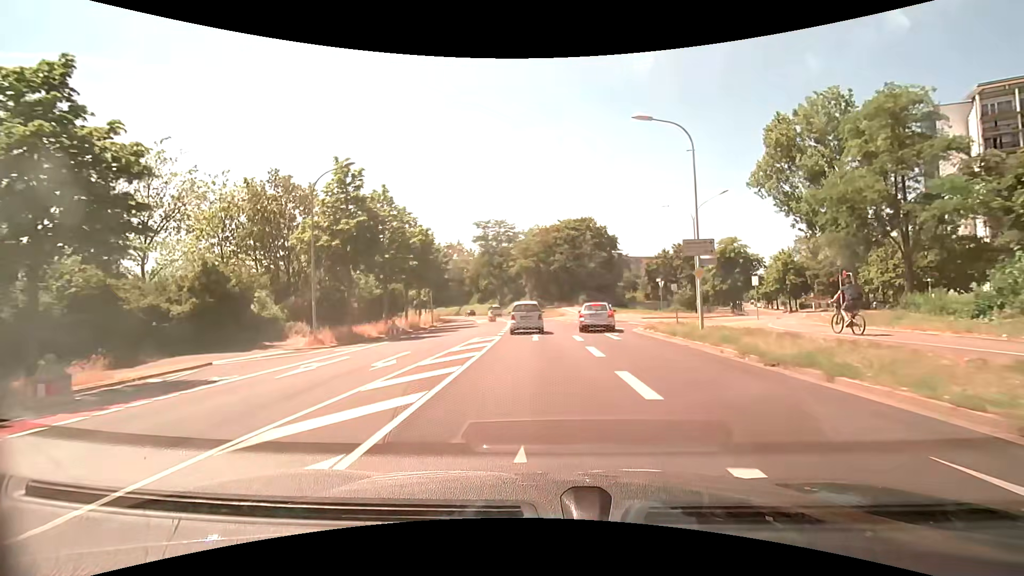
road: tertiary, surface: asphalt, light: Day
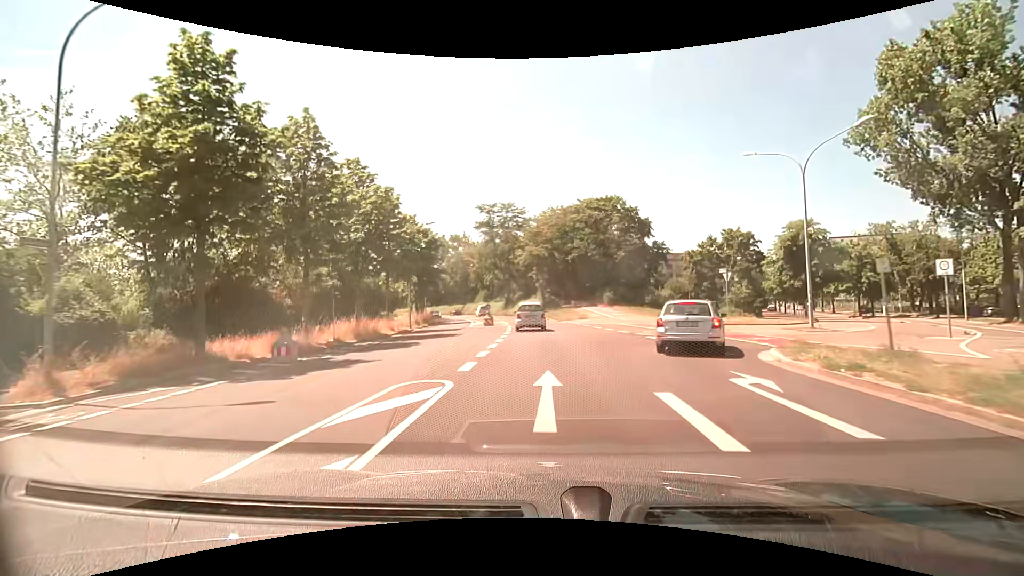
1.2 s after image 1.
(-0.1, +14.5) m; -1°
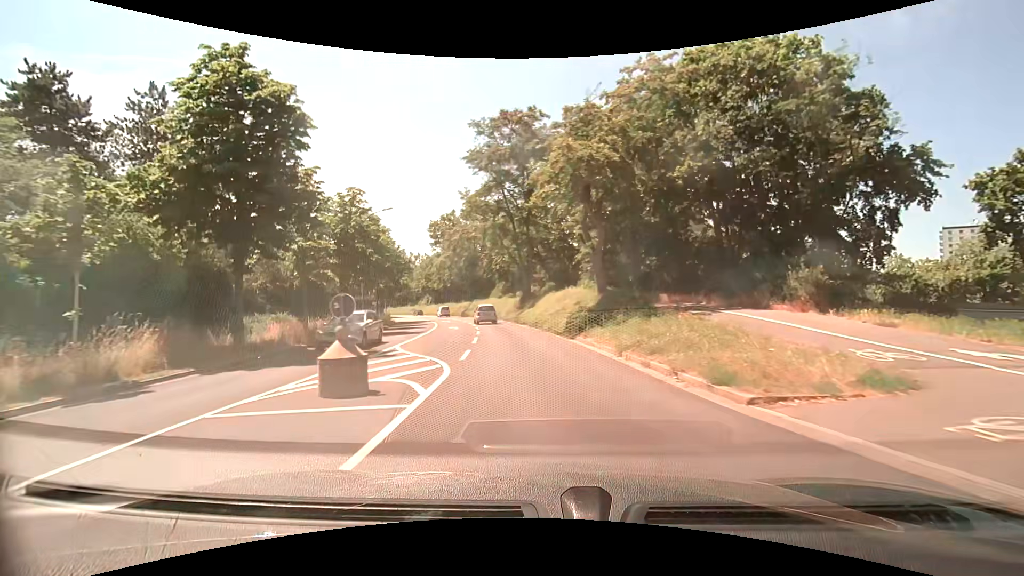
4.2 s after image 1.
(-1.3, +36.5) m; -4°
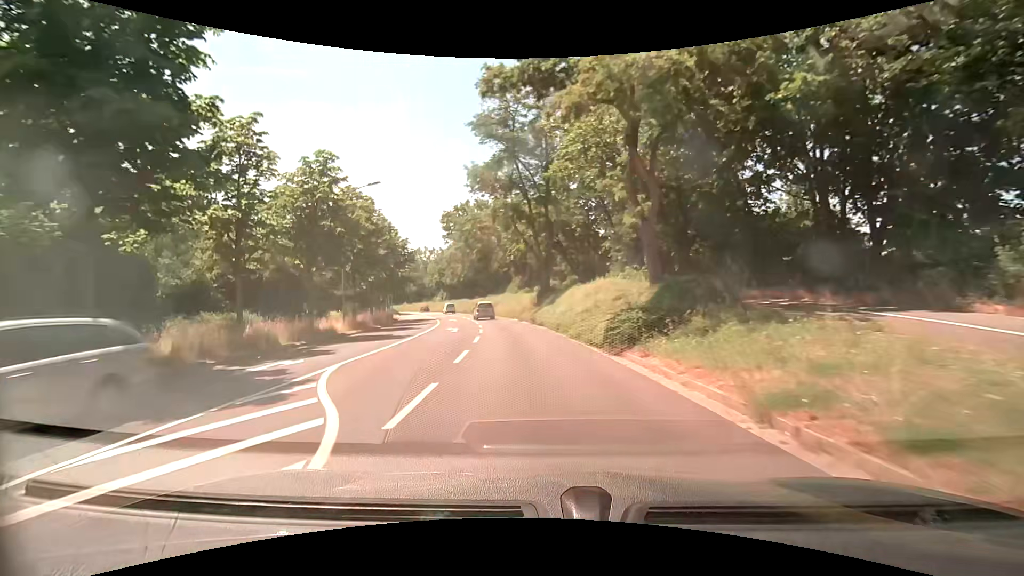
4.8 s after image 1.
(-0.2, +7.5) m; -2°
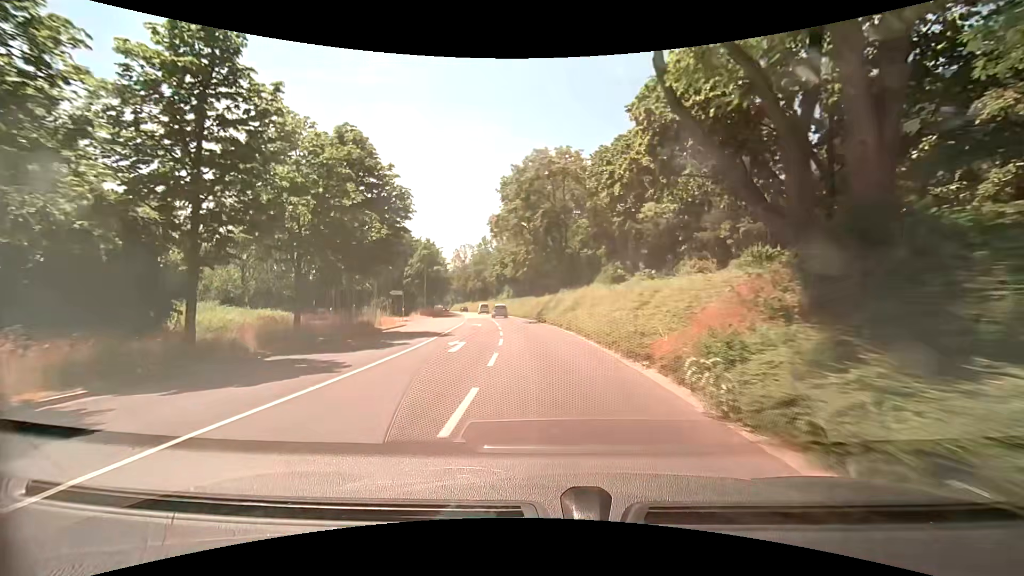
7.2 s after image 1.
(-2.6, +30.4) m; -9°
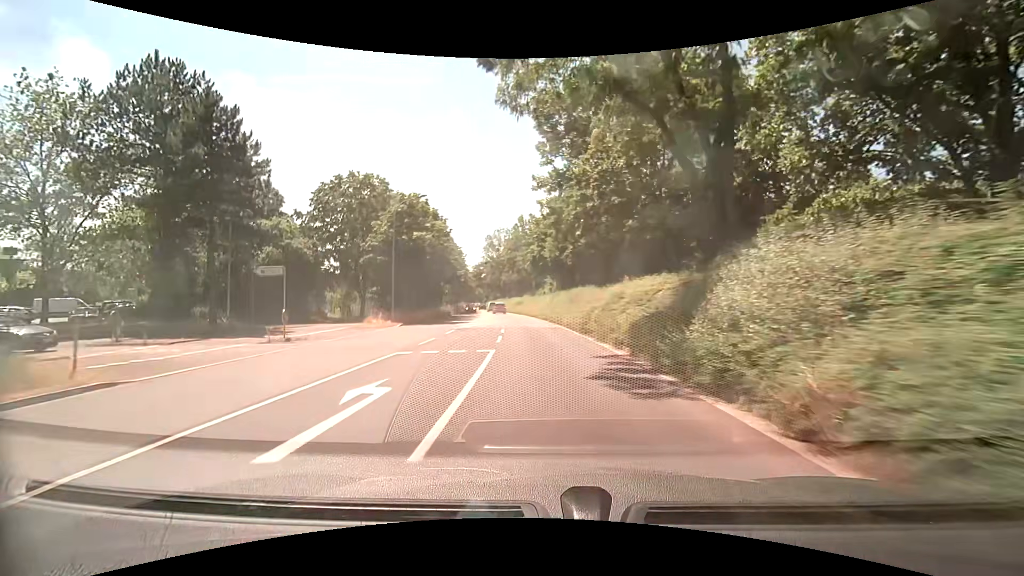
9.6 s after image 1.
(-1.4, +30.8) m; -5°
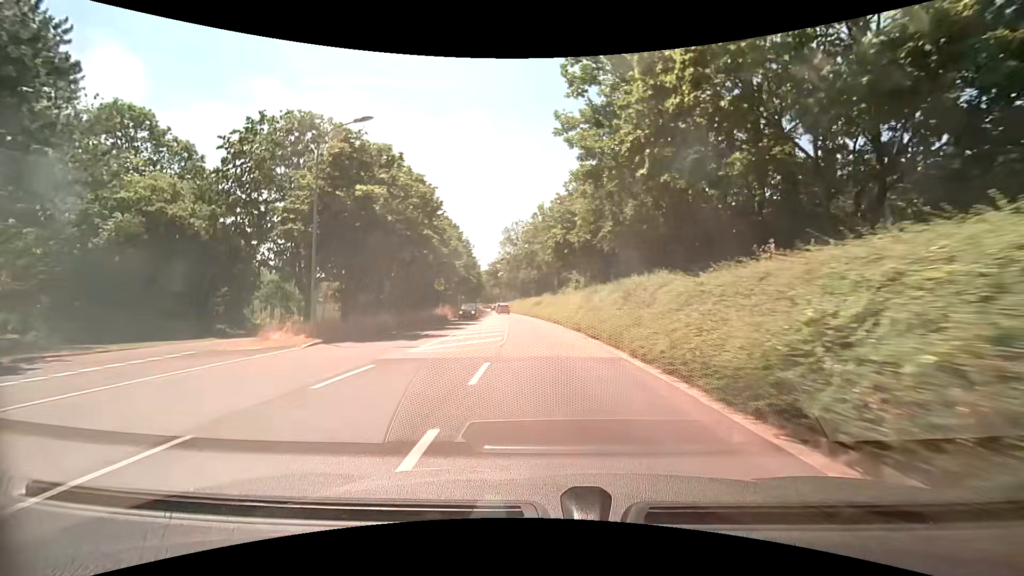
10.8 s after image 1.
(-0.4, +15.6) m; -3°
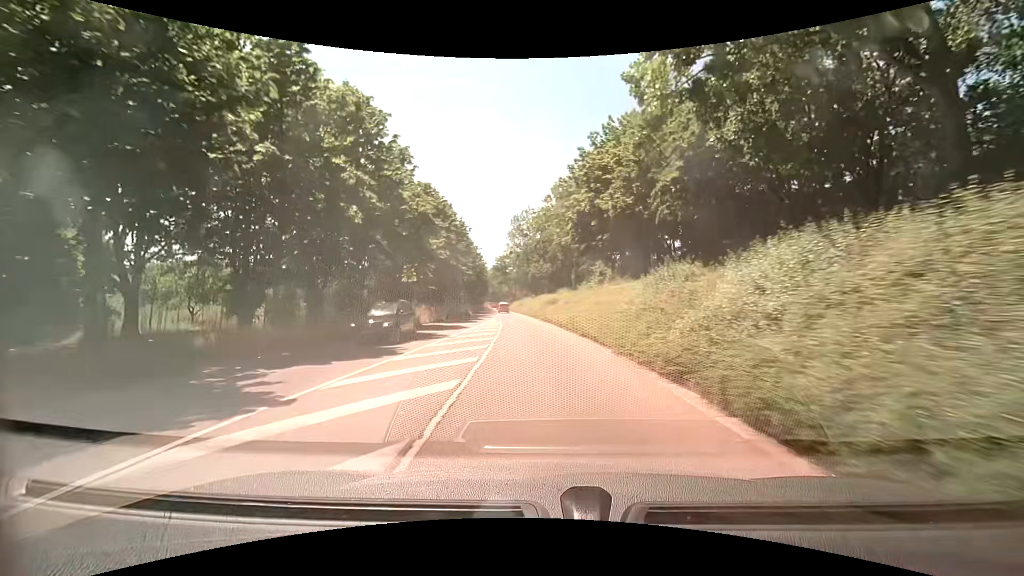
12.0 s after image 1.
(-0.2, +15.4) m; -2°
(0, +10) (0, +20) (-1, +30) (-1, +40) (-2, +50) (-3, +60) (-4, +70) (-5, +80) (-6, +90) (-7, +100) m
